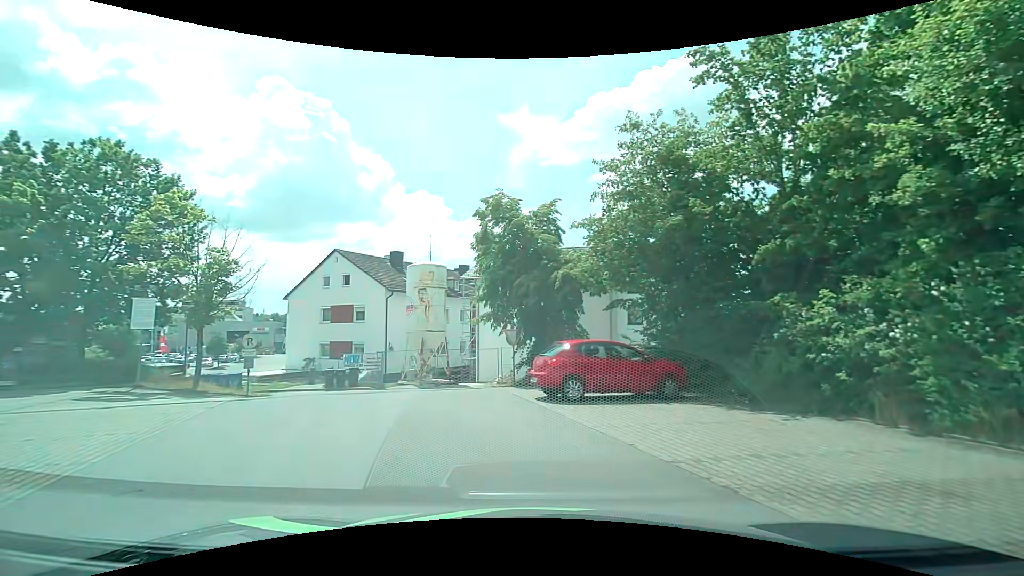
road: service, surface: asphalt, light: Day
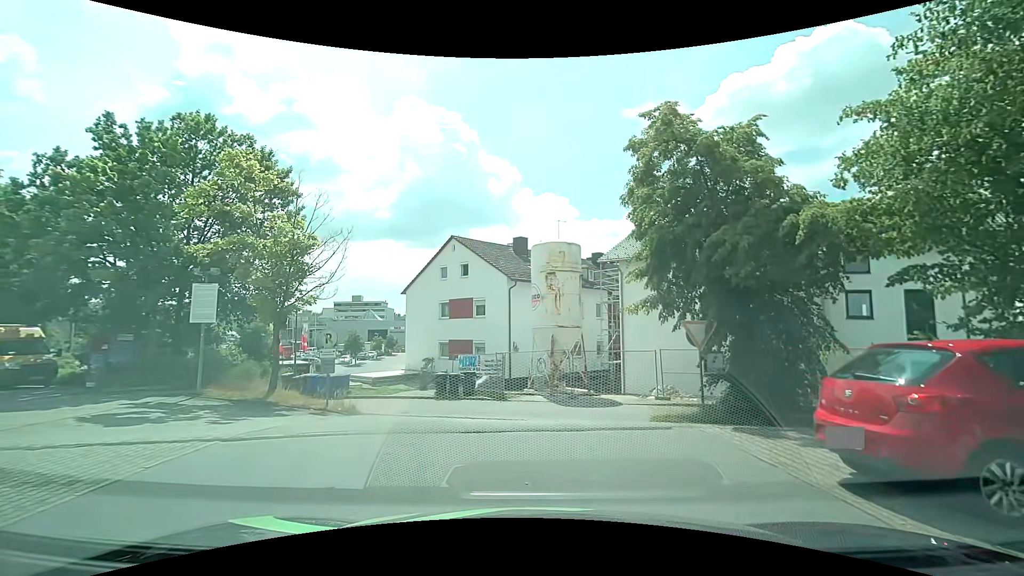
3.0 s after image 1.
(-0.9, +6.9) m; -14°
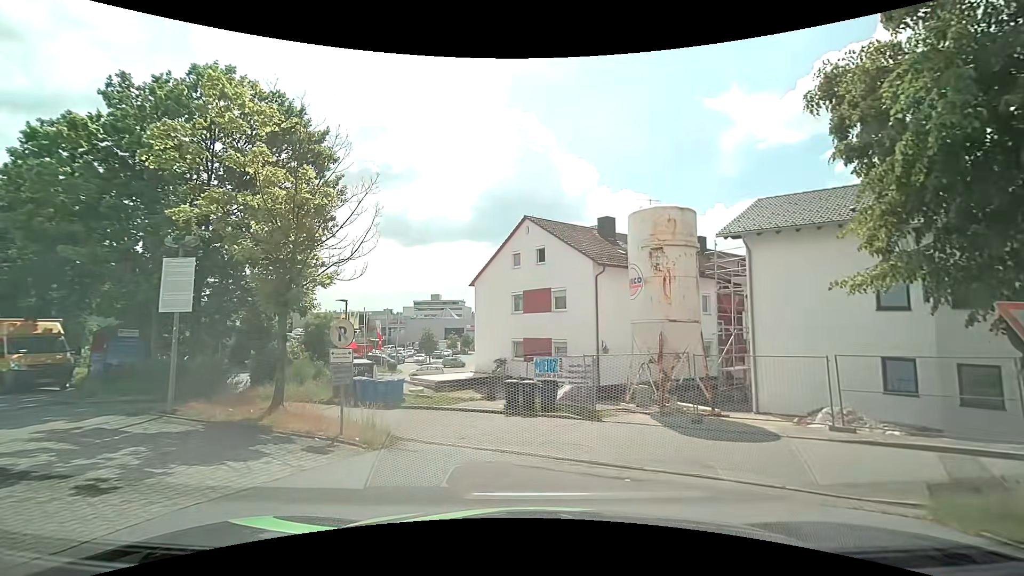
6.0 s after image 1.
(-0.4, +5.7) m; -7°
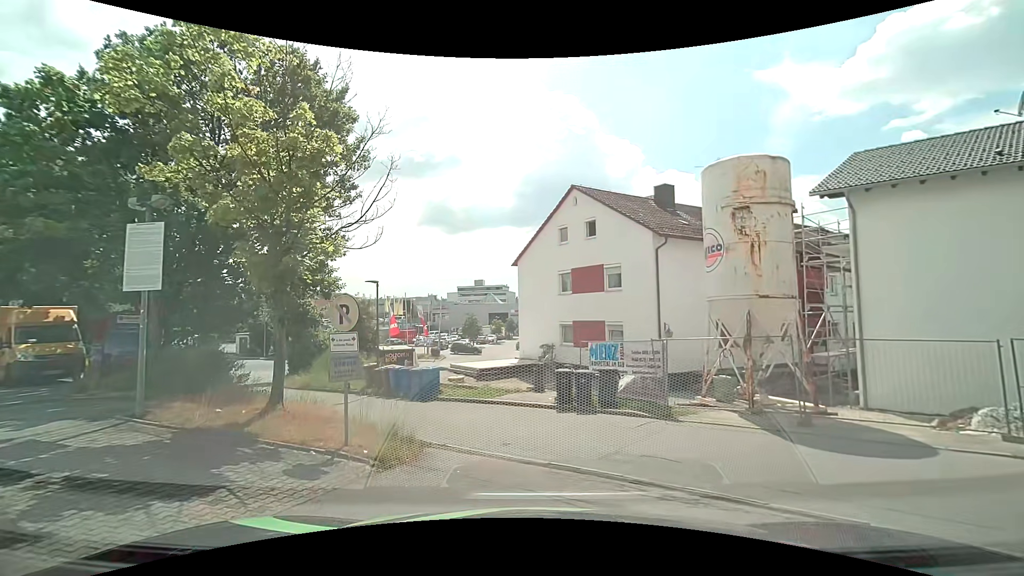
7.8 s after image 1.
(-0.2, +2.7) m; -9°
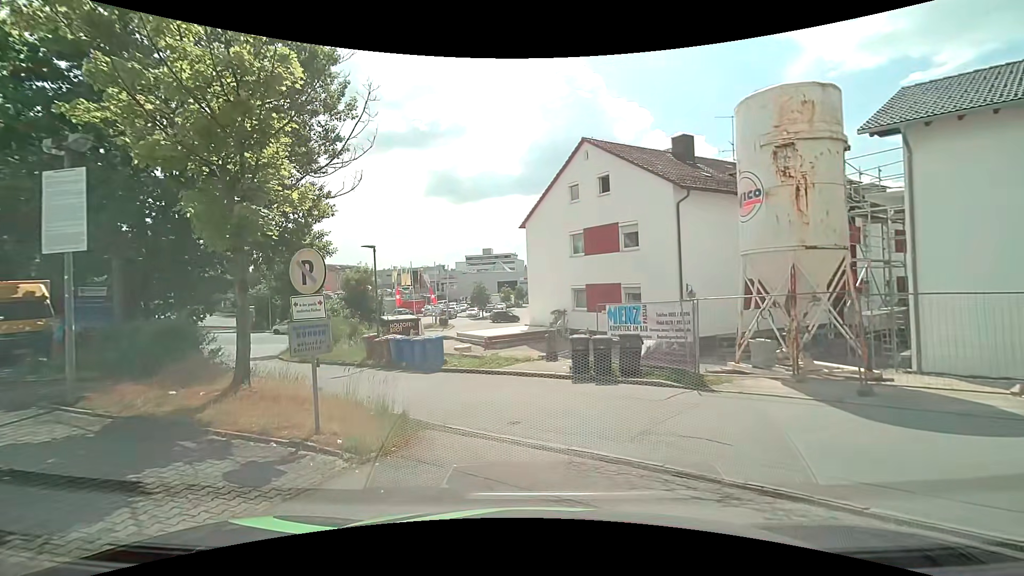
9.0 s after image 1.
(0.0, +1.7) m; 0°
